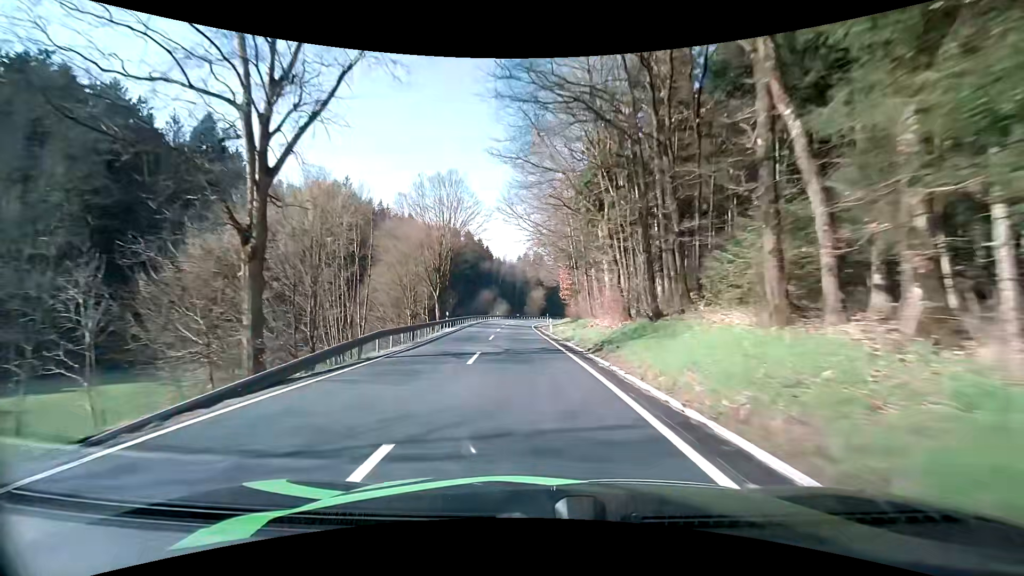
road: secondary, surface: asphalt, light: Day
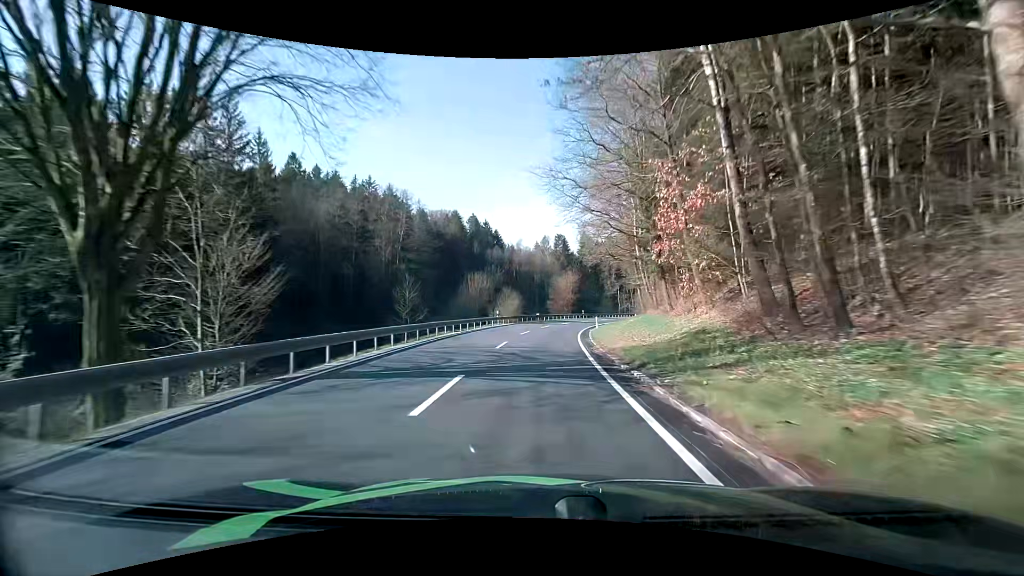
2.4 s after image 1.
(-1.3, +42.9) m; -2°
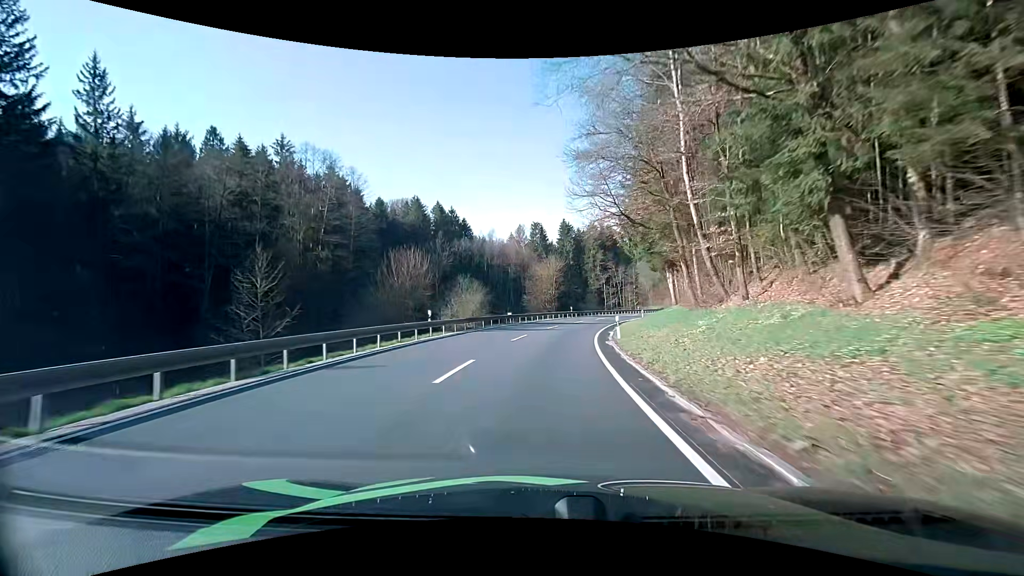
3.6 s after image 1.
(+0.3, +21.2) m; +2°
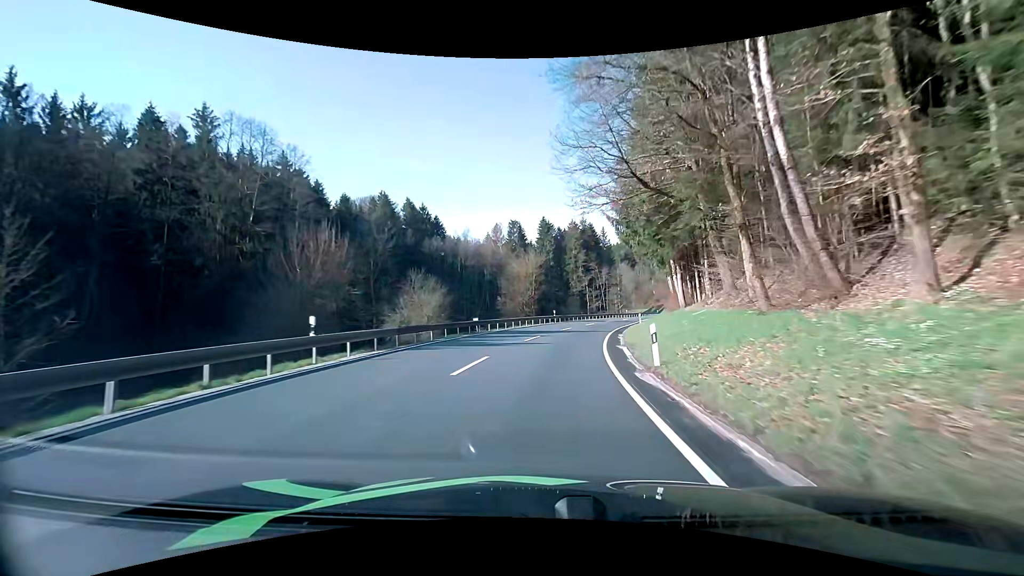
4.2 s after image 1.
(+0.3, +10.7) m; +3°
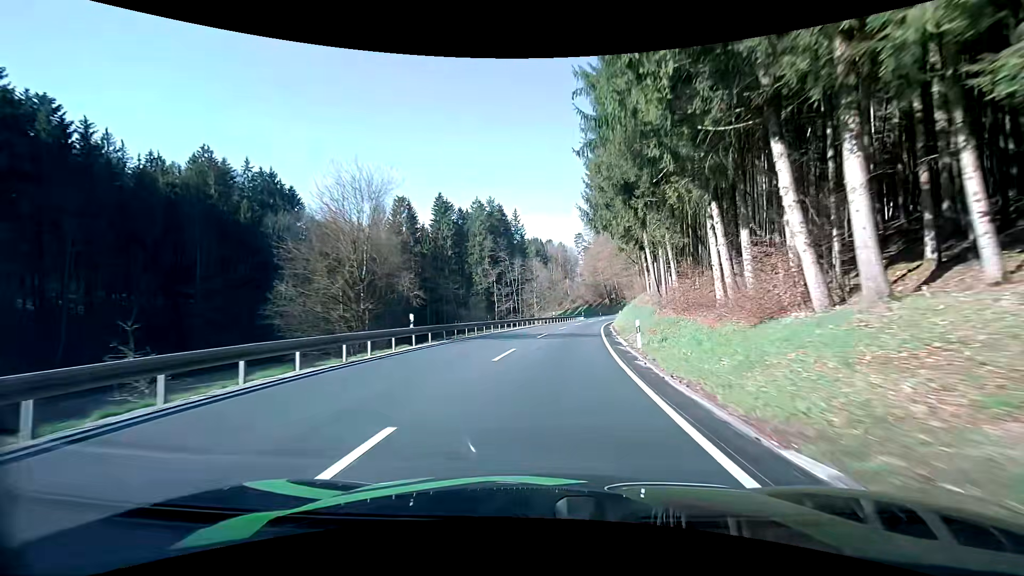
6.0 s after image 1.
(+3.0, +32.4) m; +11°
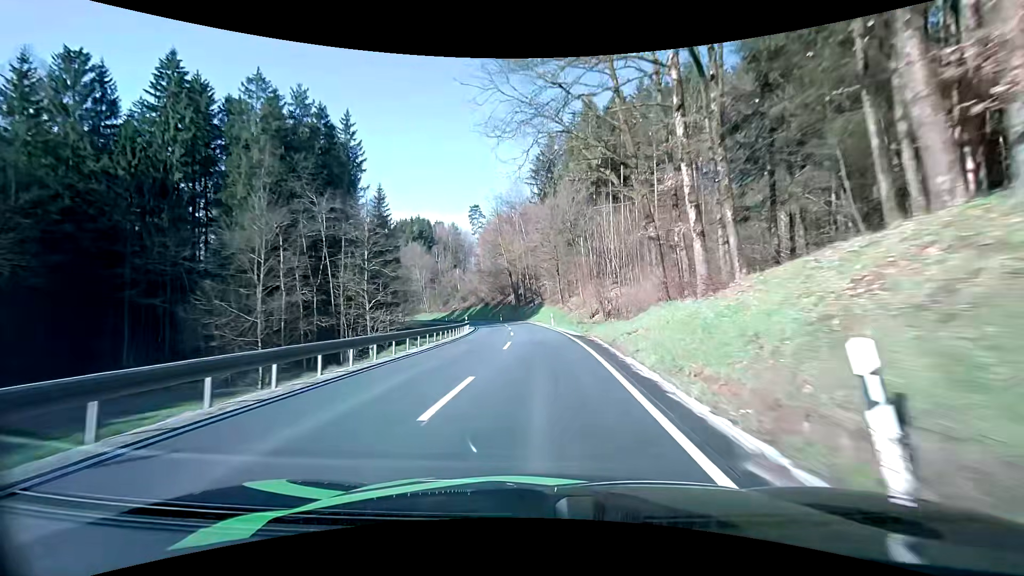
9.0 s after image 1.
(+5.9, +54.8) m; +11°
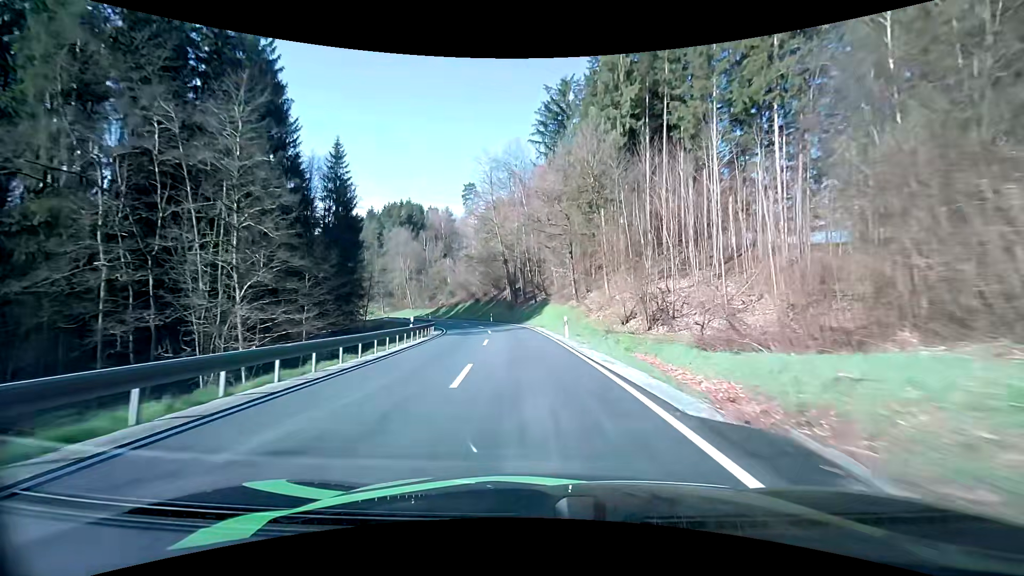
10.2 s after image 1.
(+0.2, +21.3) m; +1°
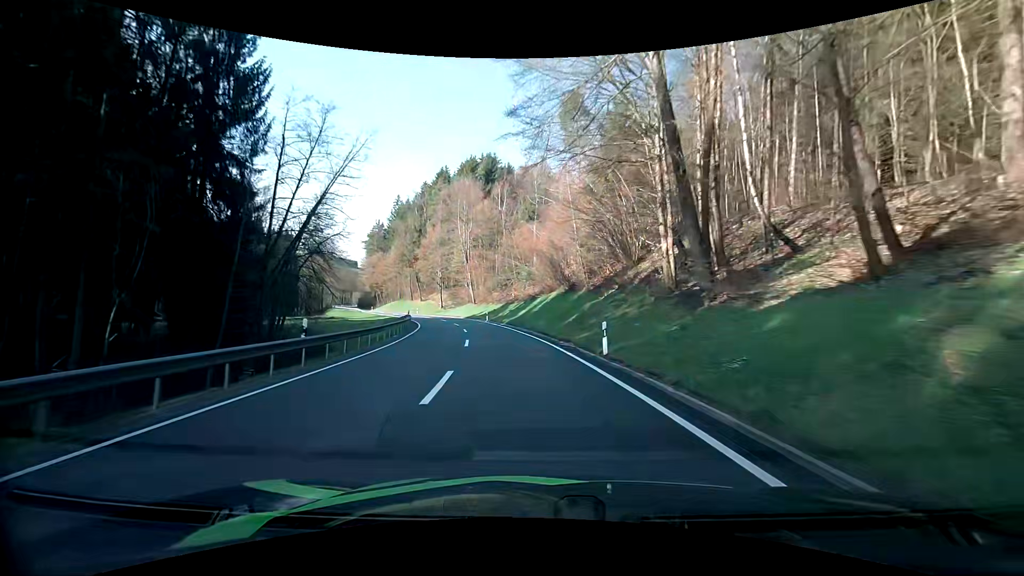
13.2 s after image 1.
(-4.4, +49.9) m; -13°
(0, +10) (-1, +20) (-2, +30) (-4, +40) (-6, +49) (-9, +59) (-13, +68) (-17, +78) (-21, +87) (-26, +95) m
